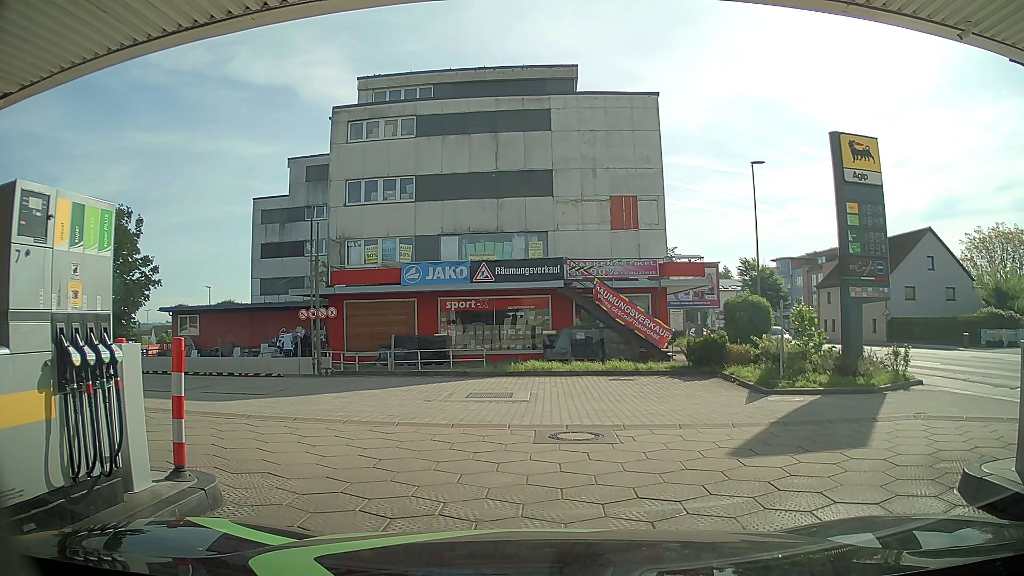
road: service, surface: paving_stones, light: Day
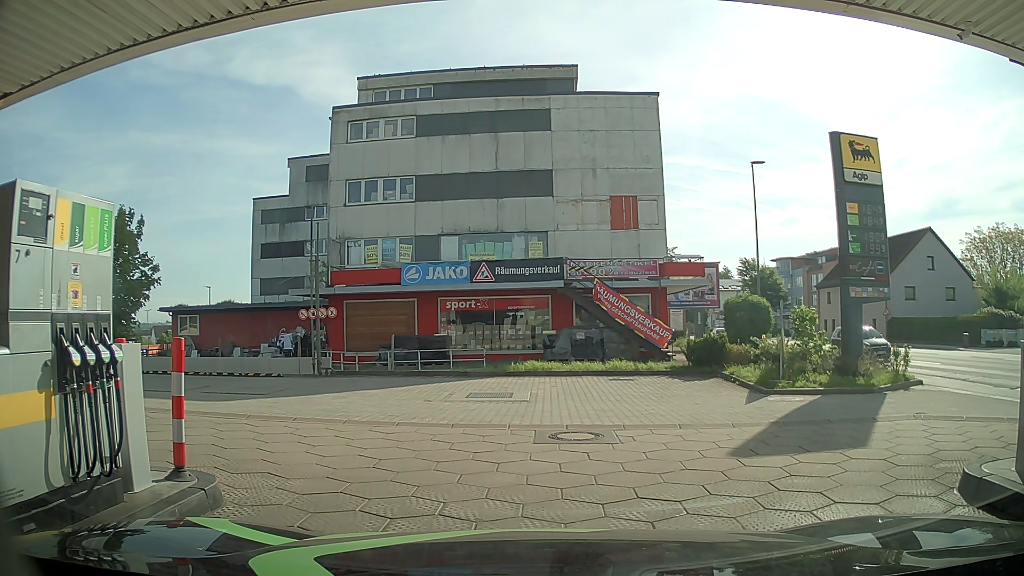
(0.0, 0.0) m; 0°
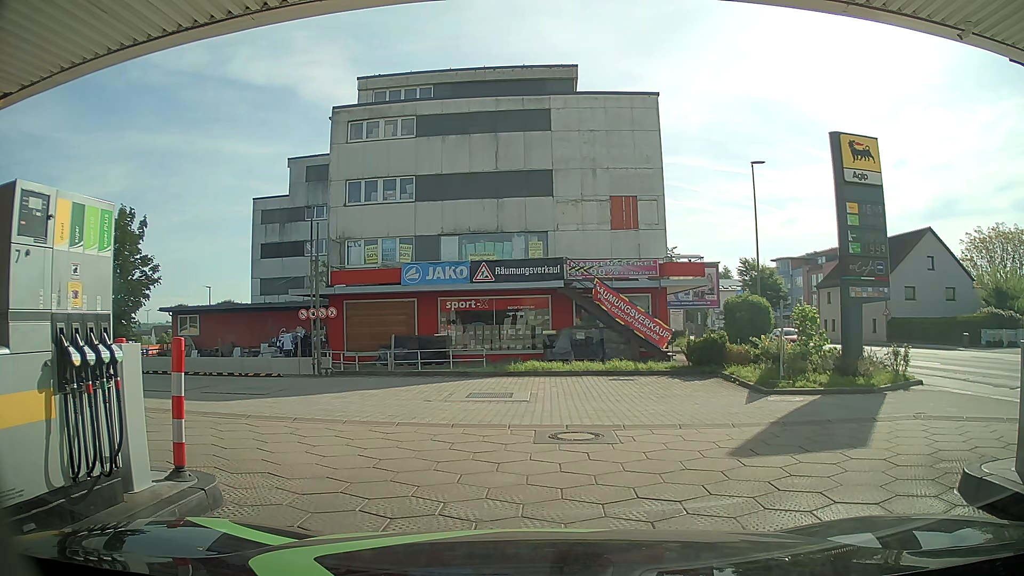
(0.0, 0.0) m; 0°
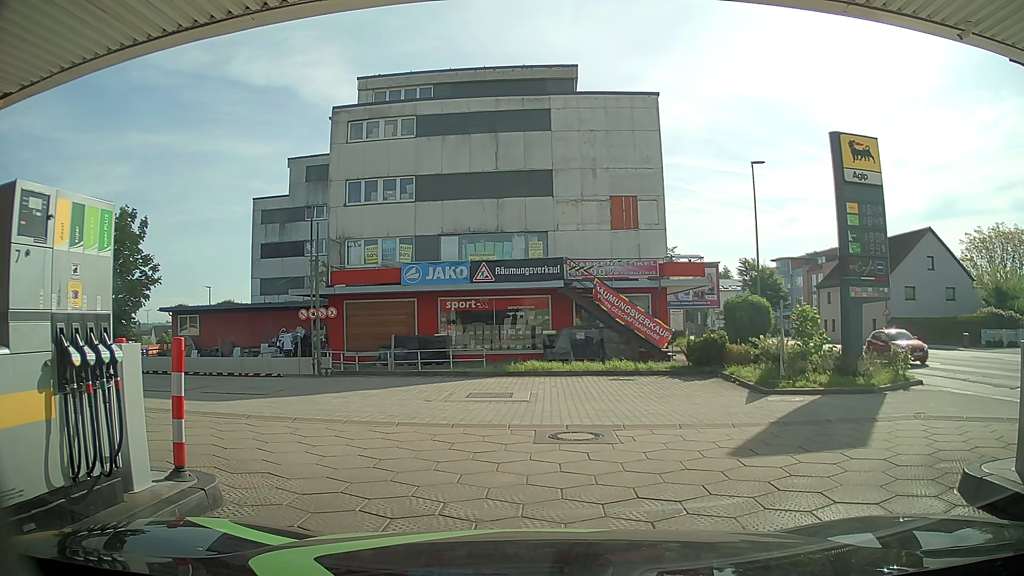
(0.0, 0.0) m; 0°
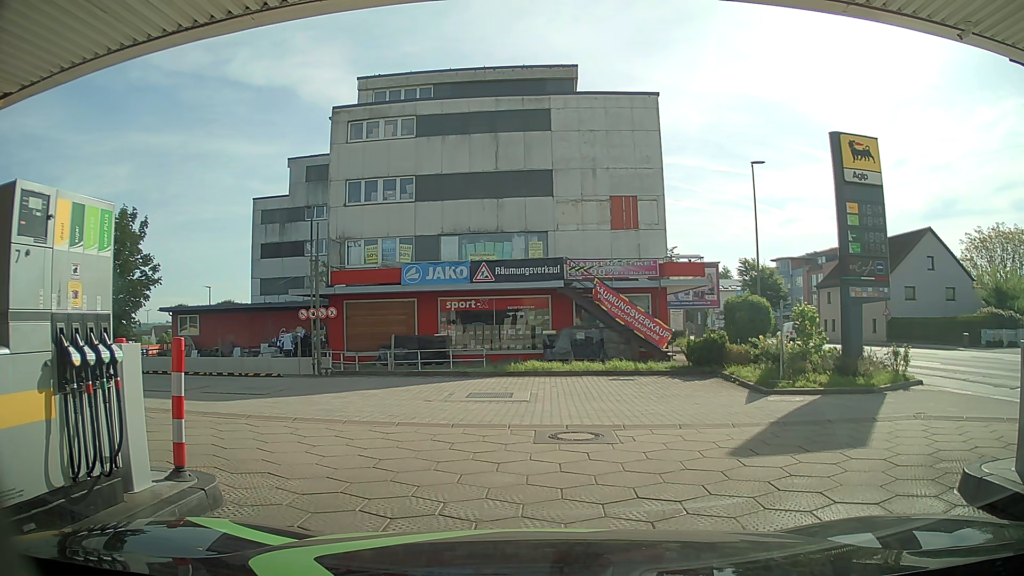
(0.0, 0.0) m; 0°
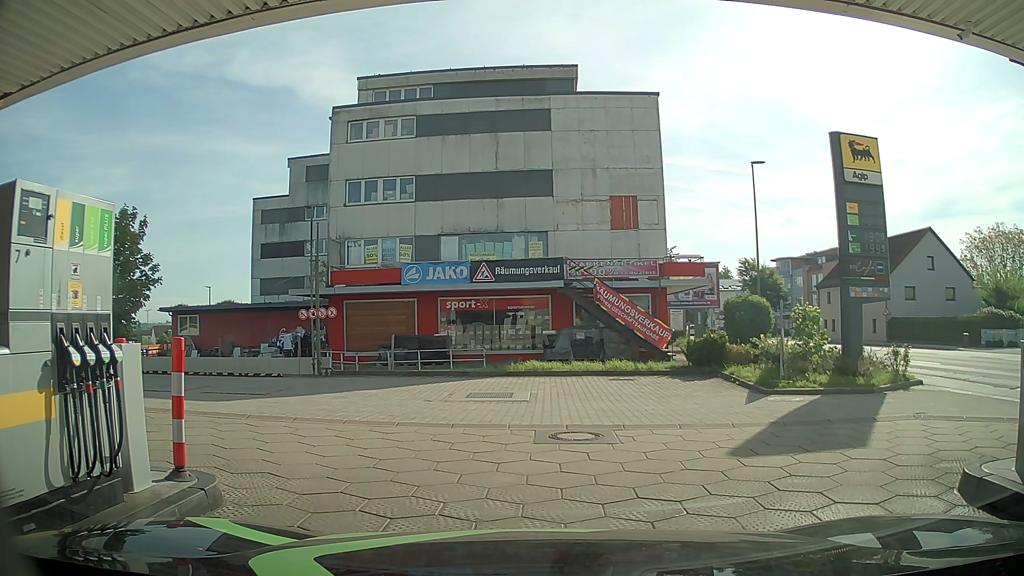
(0.0, 0.0) m; 0°
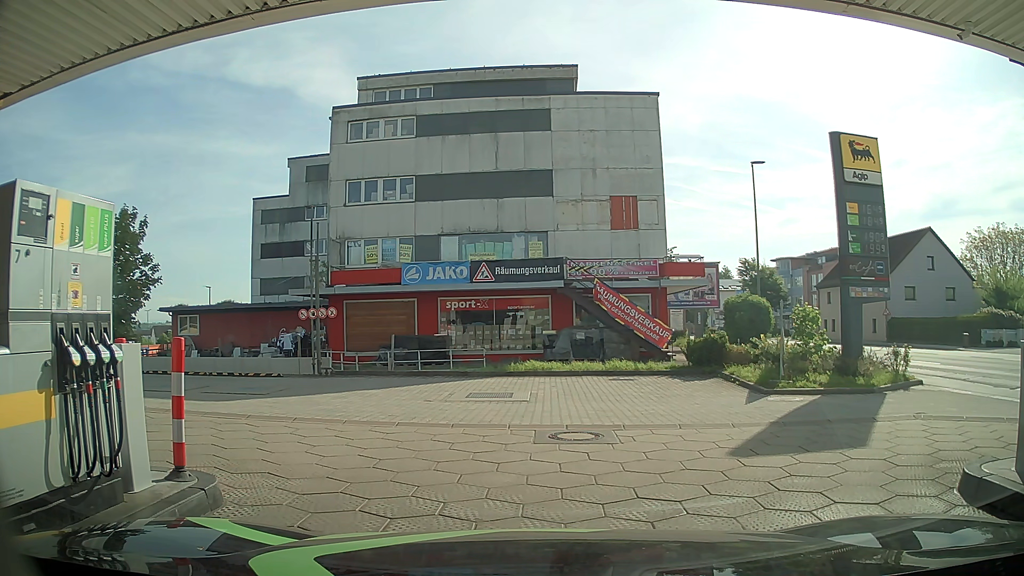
(0.0, 0.0) m; 0°
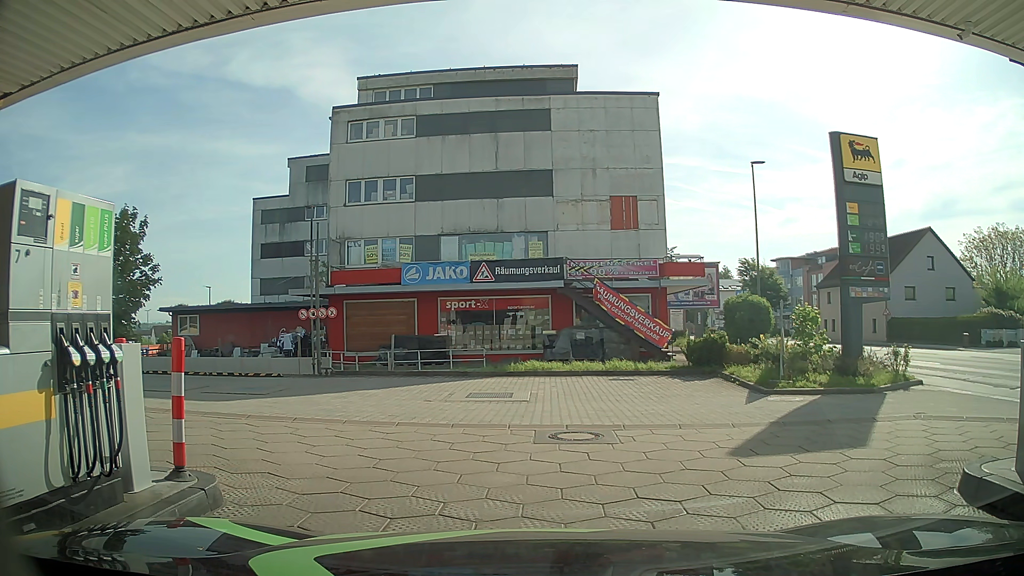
(0.0, 0.0) m; 0°
